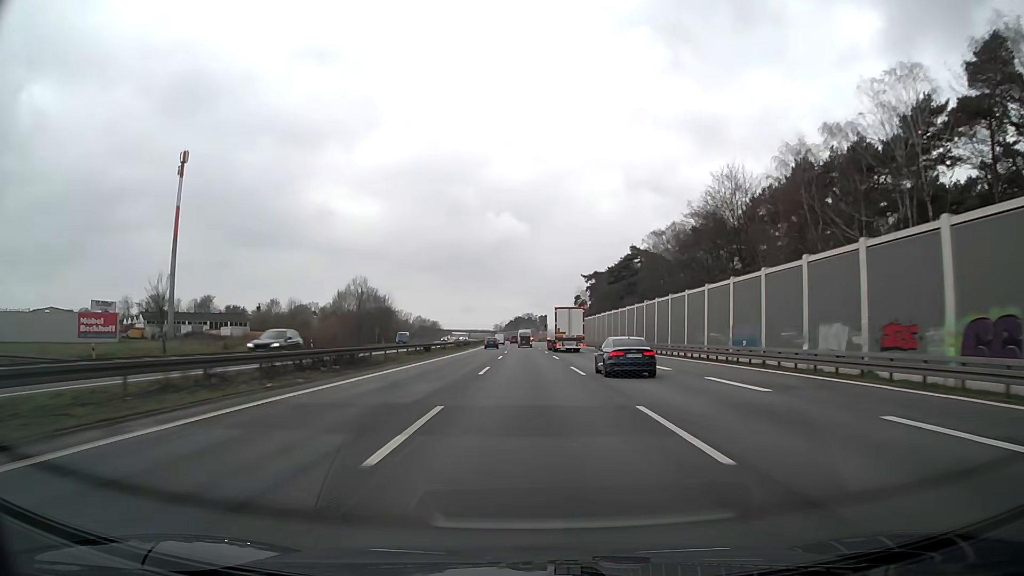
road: motorway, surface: asphalt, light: Day
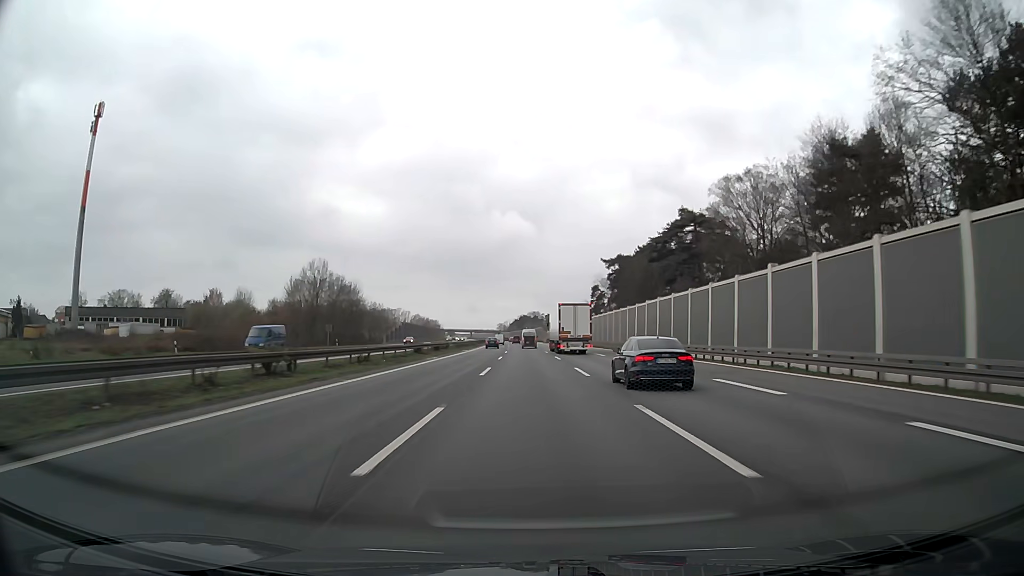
(-0.2, +36.9) m; -1°
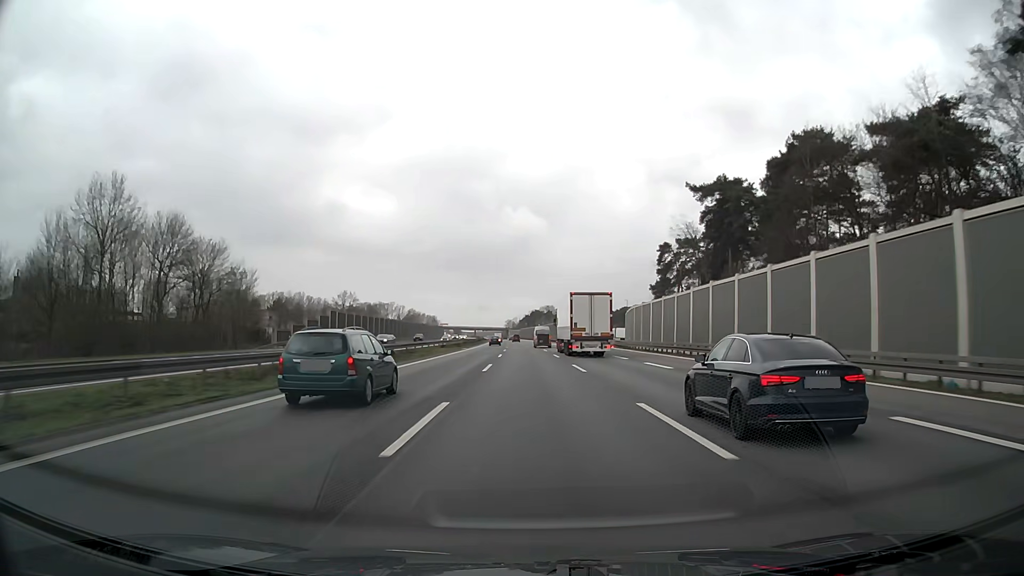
(-0.7, +71.5) m; -1°
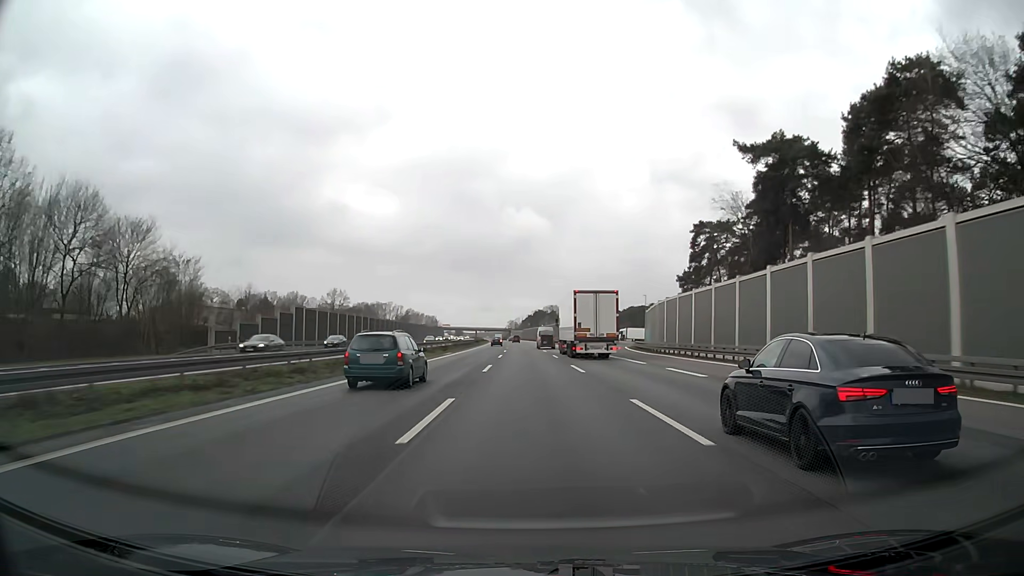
(0.0, +17.4) m; 0°
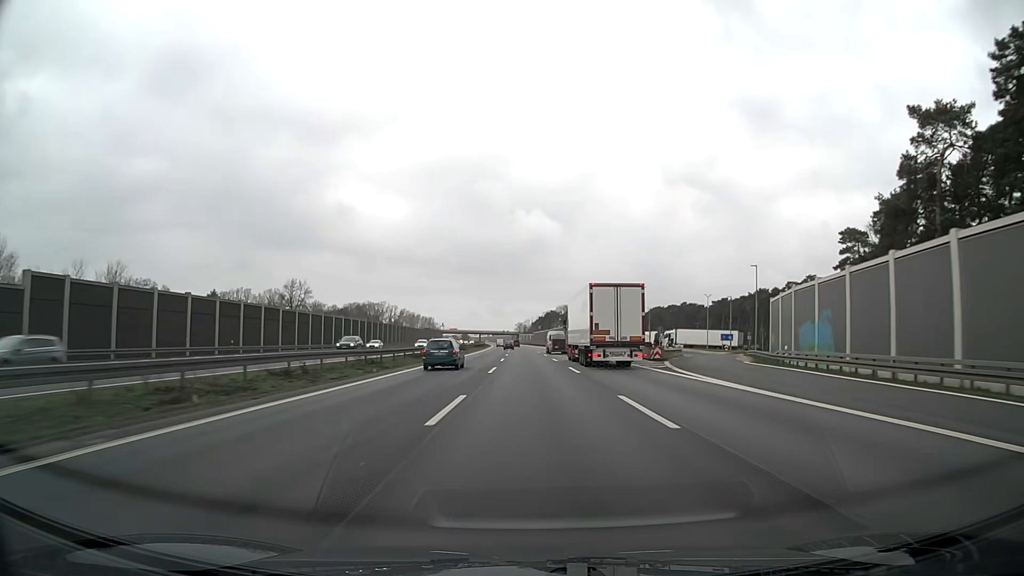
(-0.4, +52.5) m; -1°
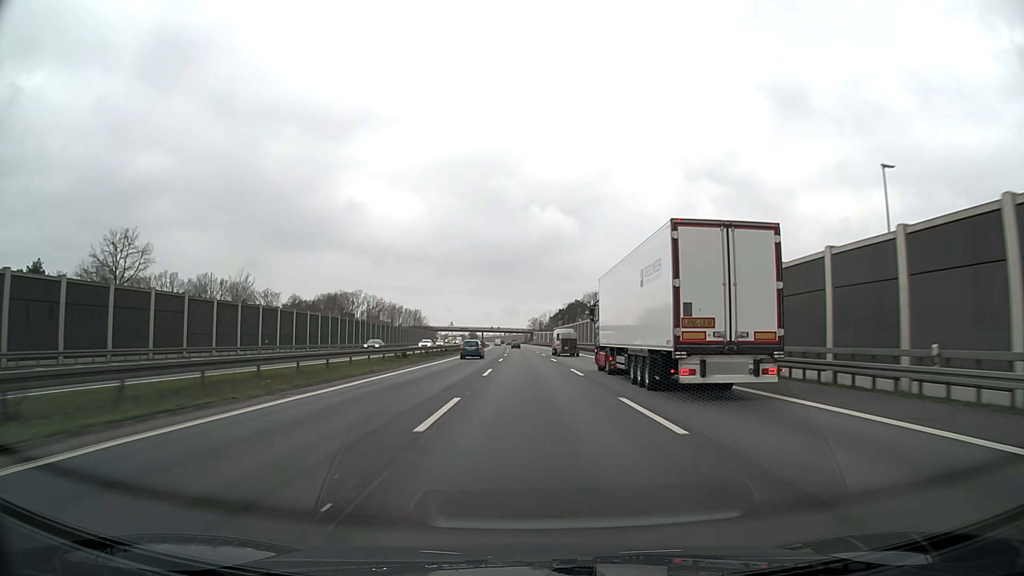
(-1.1, +91.6) m; -1°
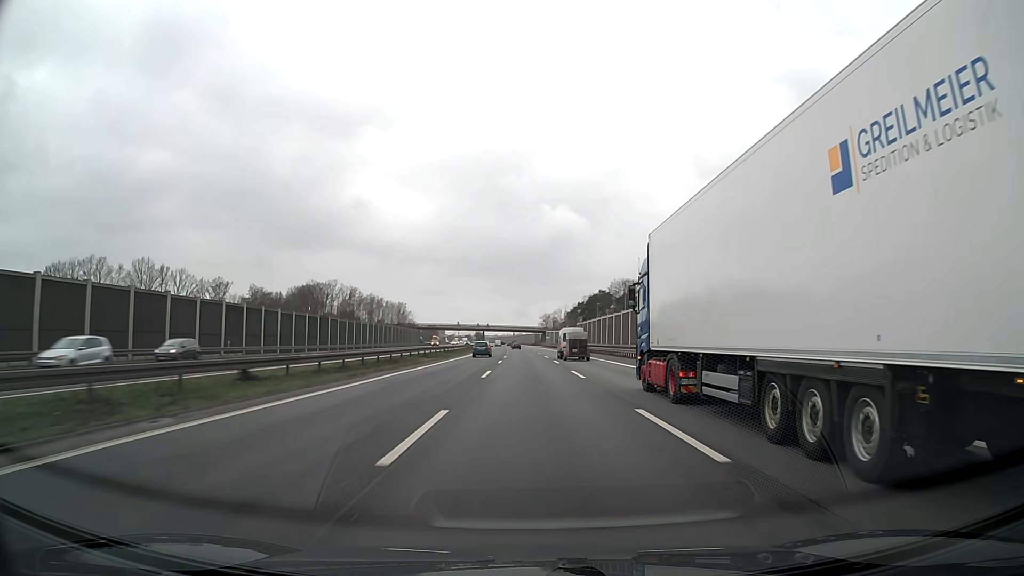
(-0.4, +57.7) m; -1°
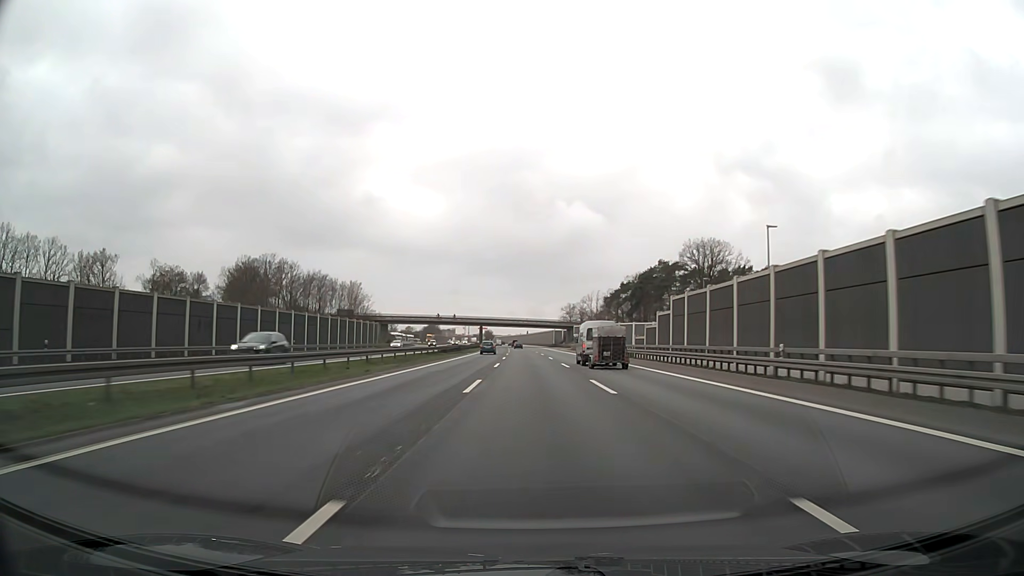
(-1.0, +80.0) m; -1°
(0, +10) (0, +20) (0, +30) (0, +40) (0, +50) (0, +60) (-1, +70) (-1, +80) (-1, +90) (-1, +100) m
